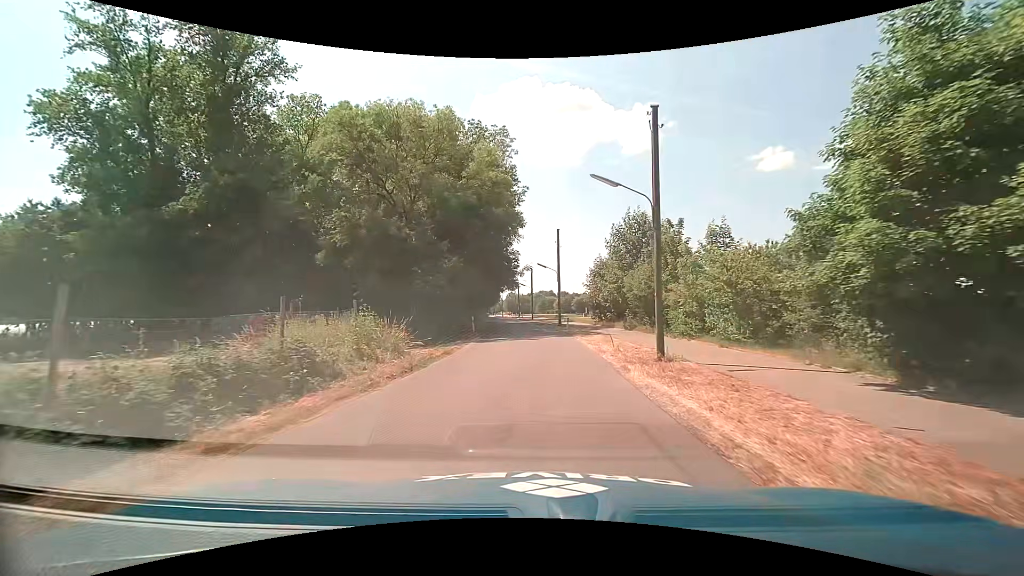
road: unclassified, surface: asphalt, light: Day
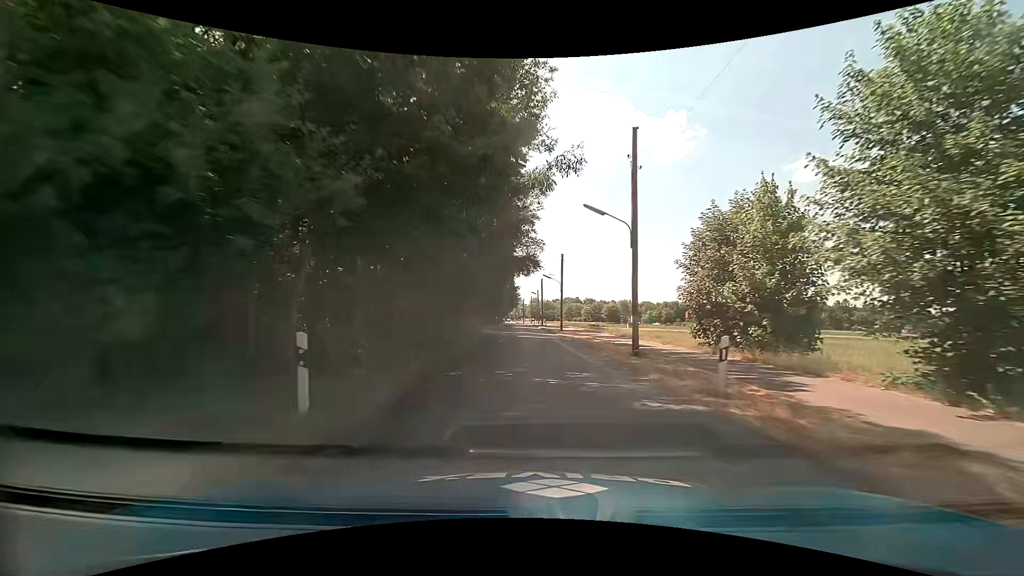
(-0.2, +26.2) m; -2°
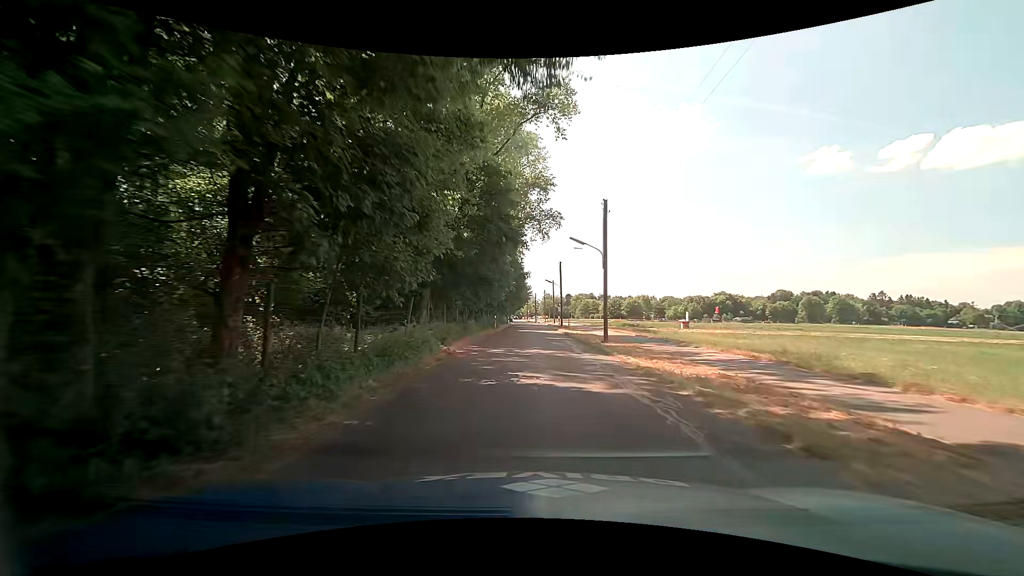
(-0.2, +22.4) m; -1°
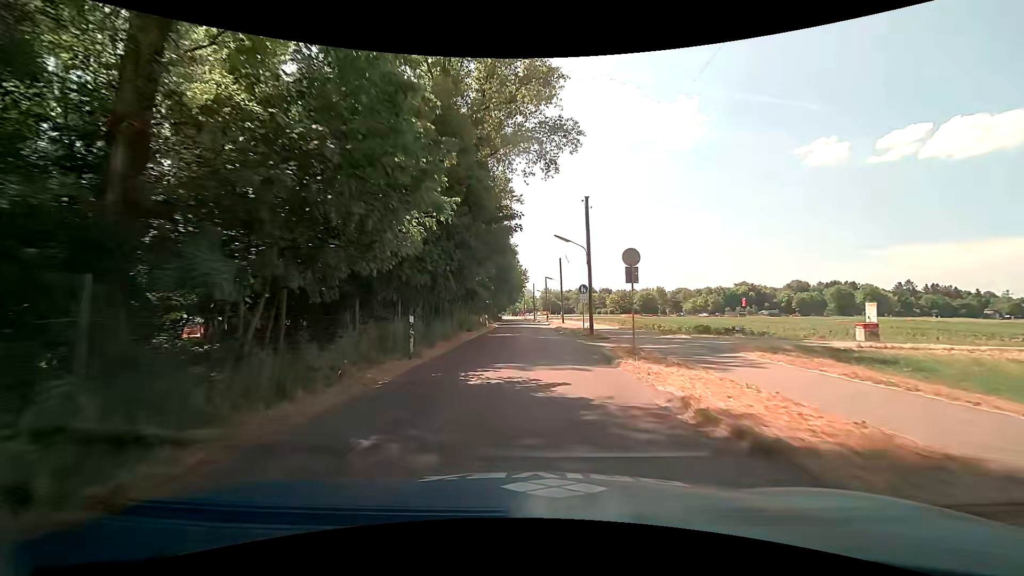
(+0.2, +31.5) m; 0°
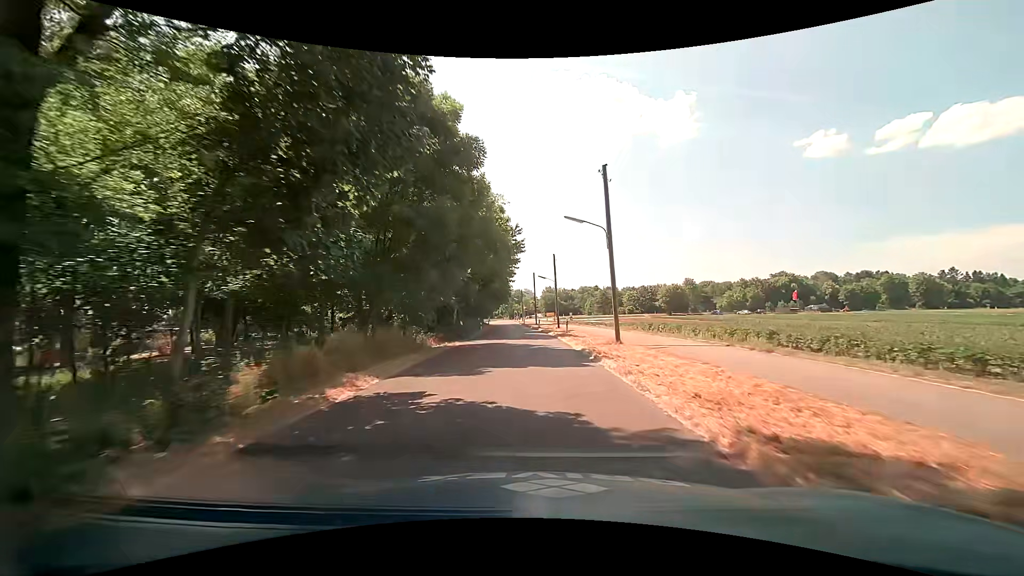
(+0.1, +37.7) m; 0°
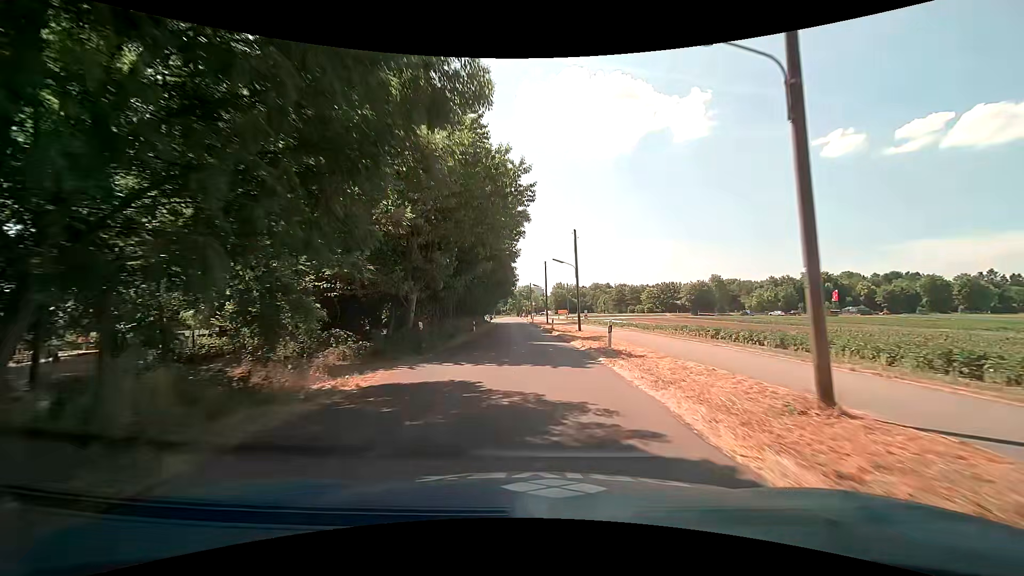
(-0.1, +14.5) m; -1°
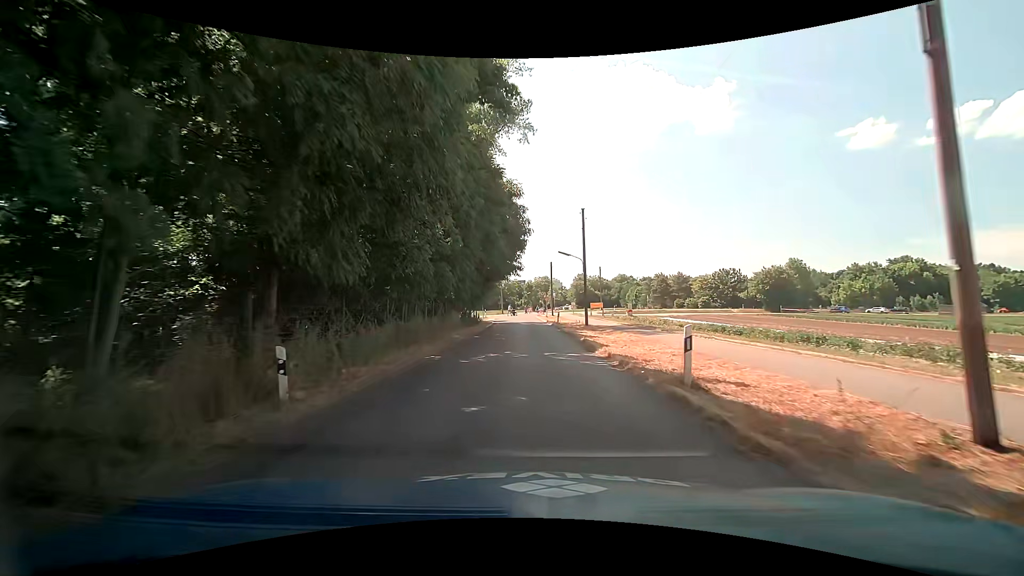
(-0.6, +33.6) m; -2°
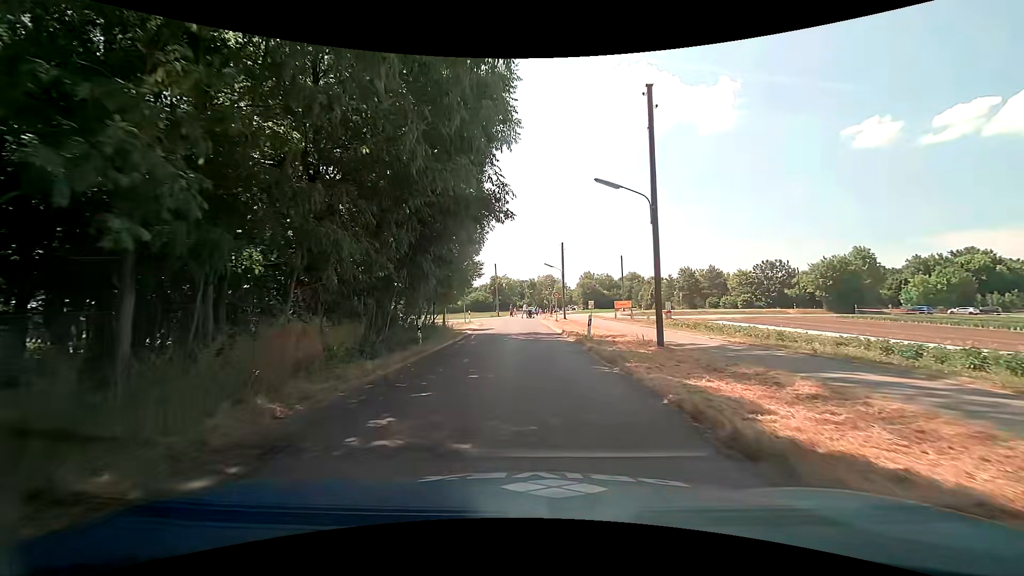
(0.0, +20.6) m; -1°
